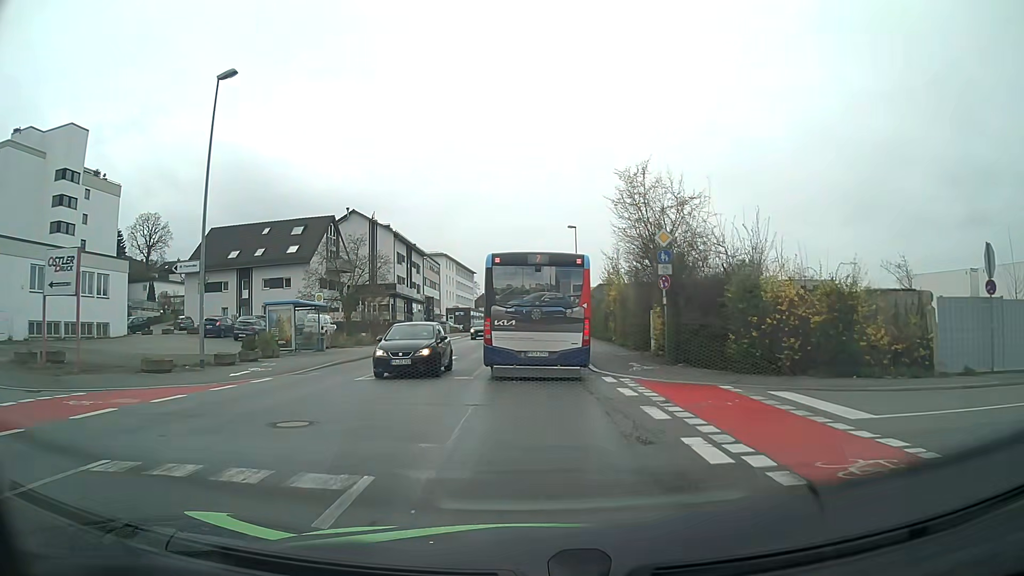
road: tertiary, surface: asphalt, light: Day
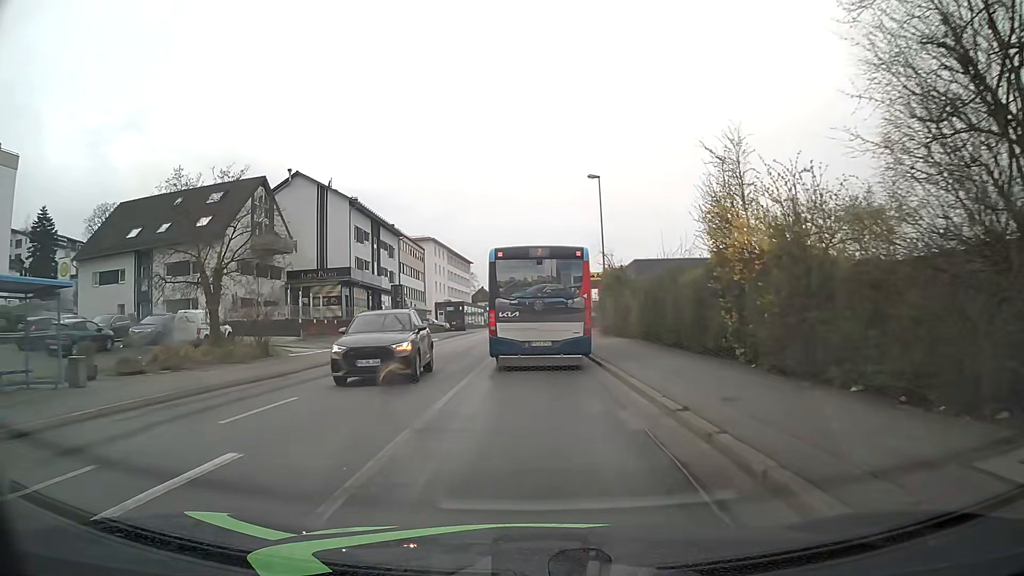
(-0.3, +20.9) m; -1°
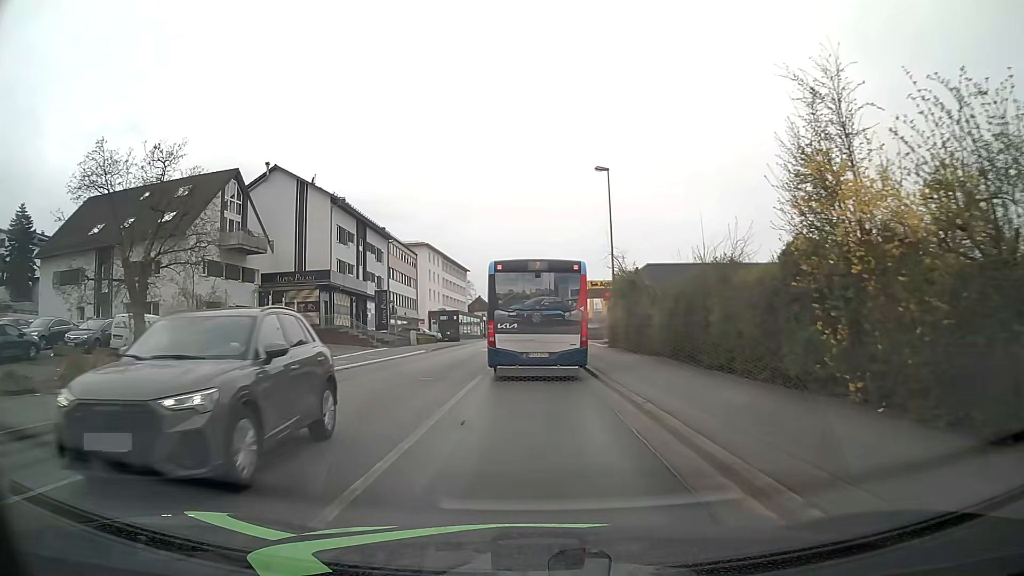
(0.0, +5.5) m; 0°
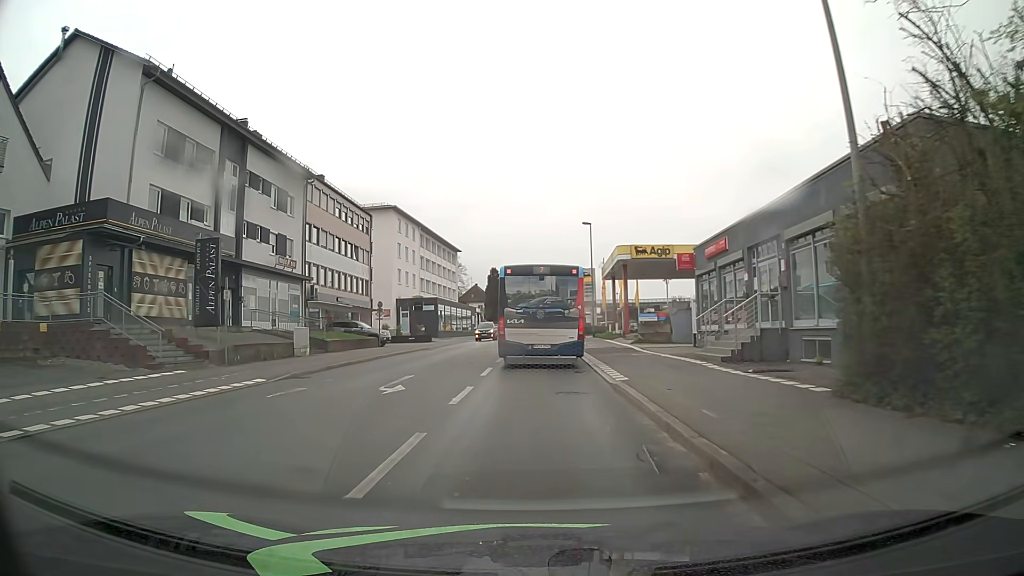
(0.0, +29.2) m; 0°
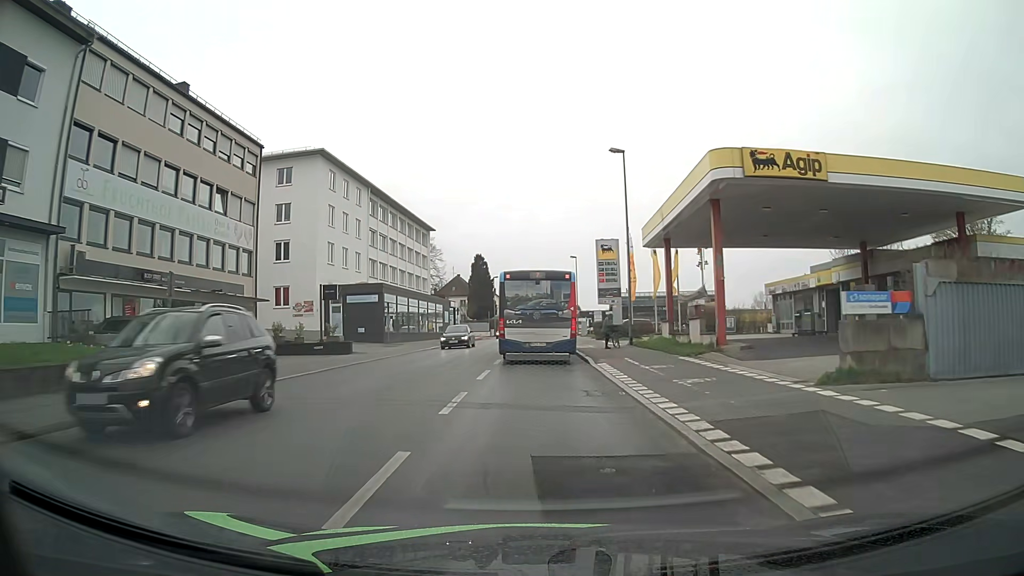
(+0.2, +25.6) m; +1°
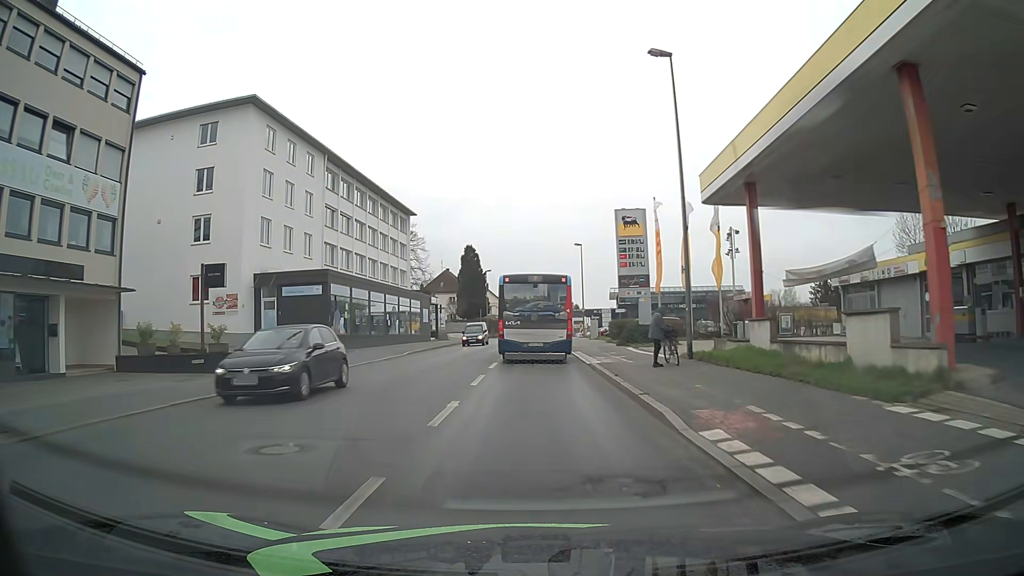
(+0.1, +13.5) m; 0°
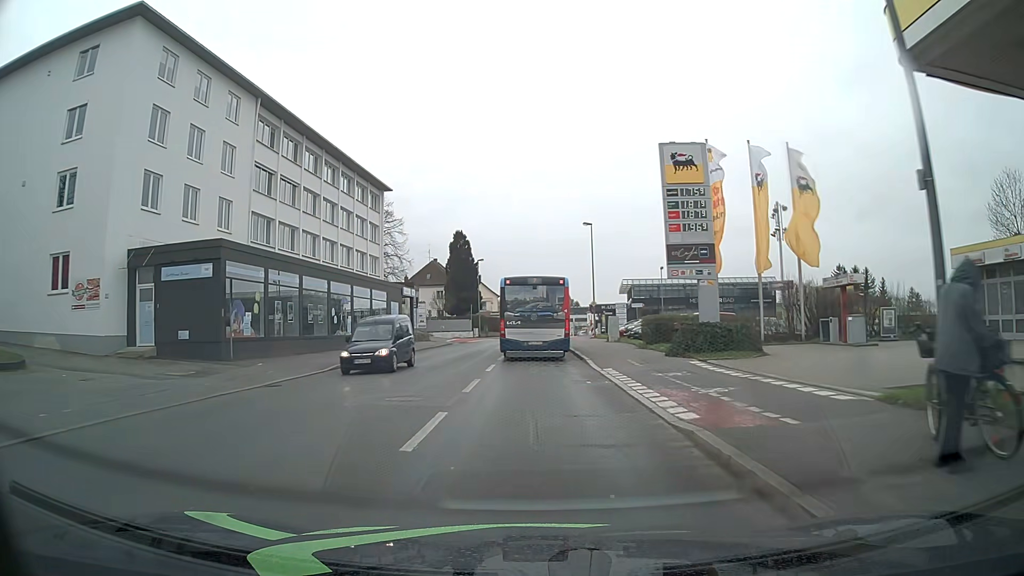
(0.0, +13.8) m; 0°
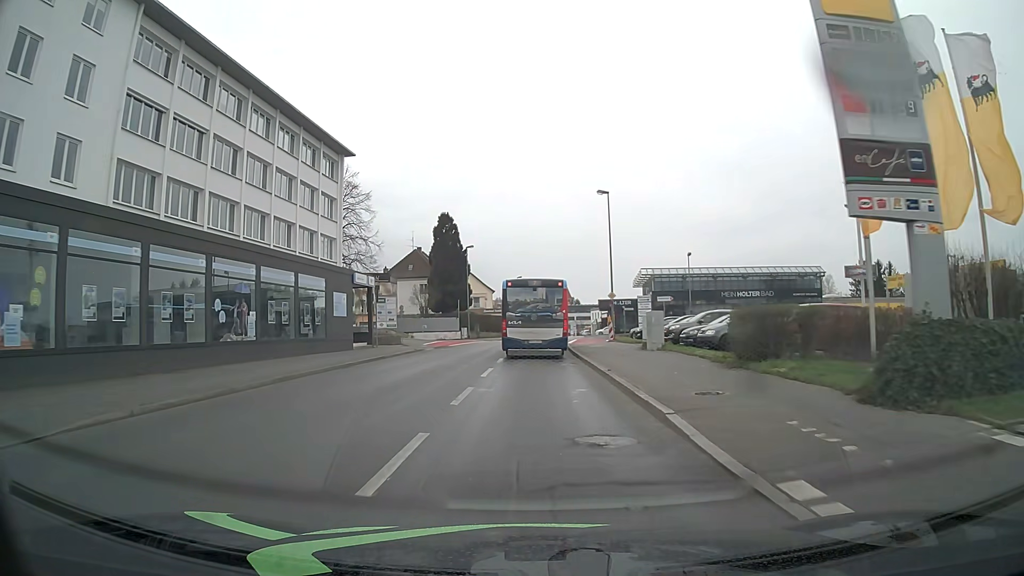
(+0.1, +14.1) m; 0°
(0, +10) (0, +20) (0, +30) (0, +40) (+1, +50) (+1, +60) (+2, +70) (+3, +80) (+4, +90) (+5, +100) m
